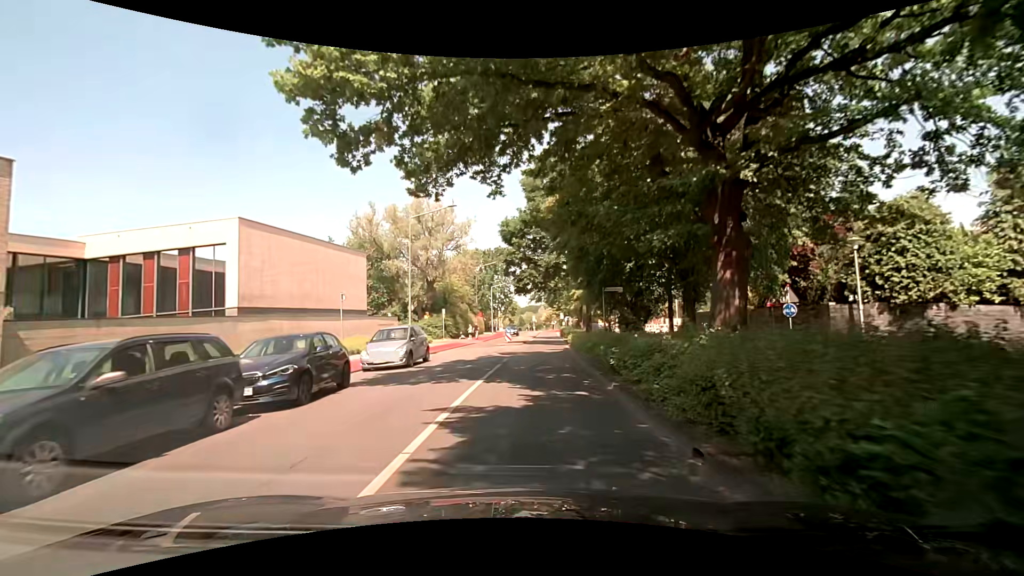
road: tertiary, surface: asphalt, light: Day
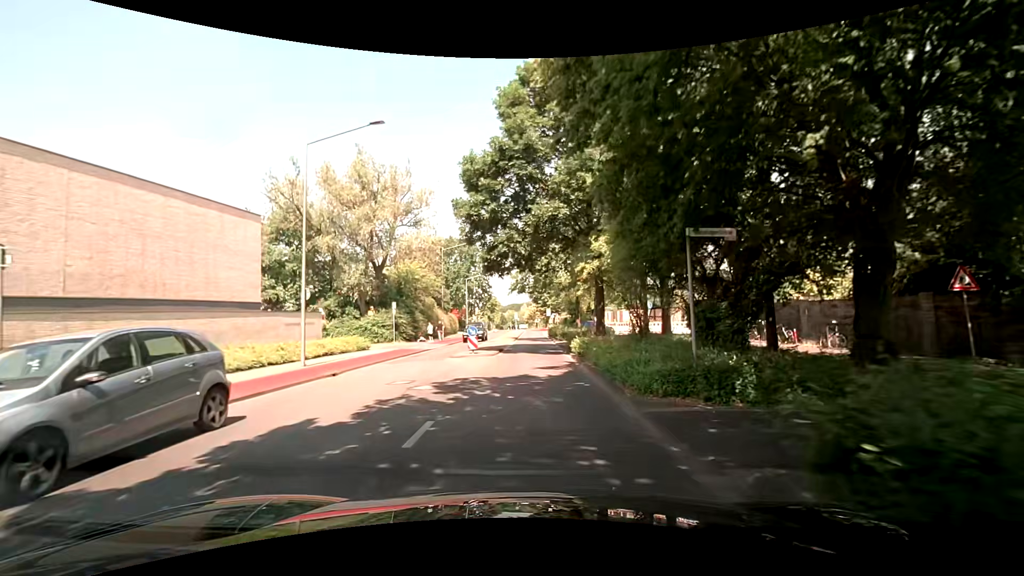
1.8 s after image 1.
(+0.2, +13.5) m; +1°
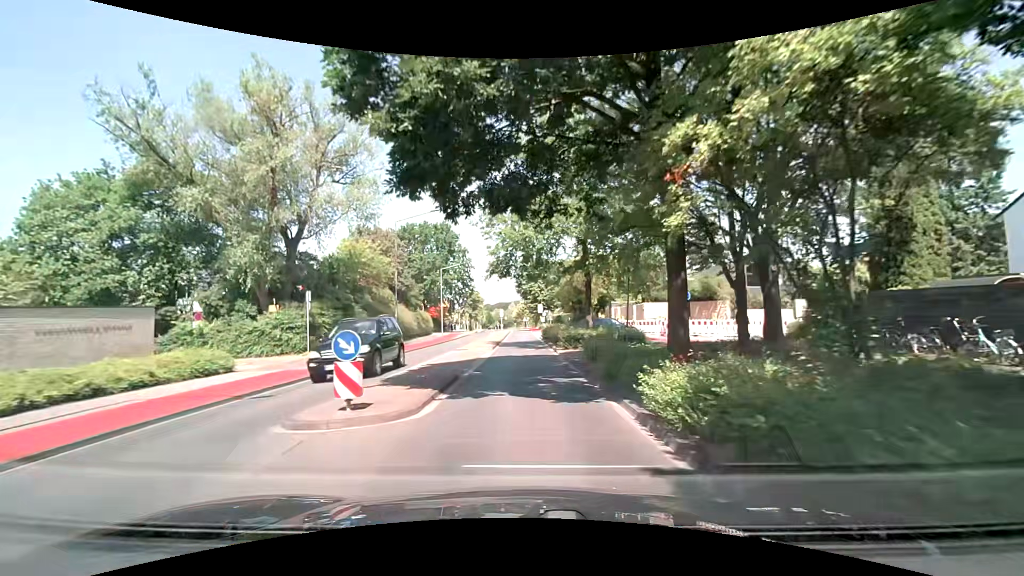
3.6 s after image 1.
(+0.3, +13.7) m; +2°
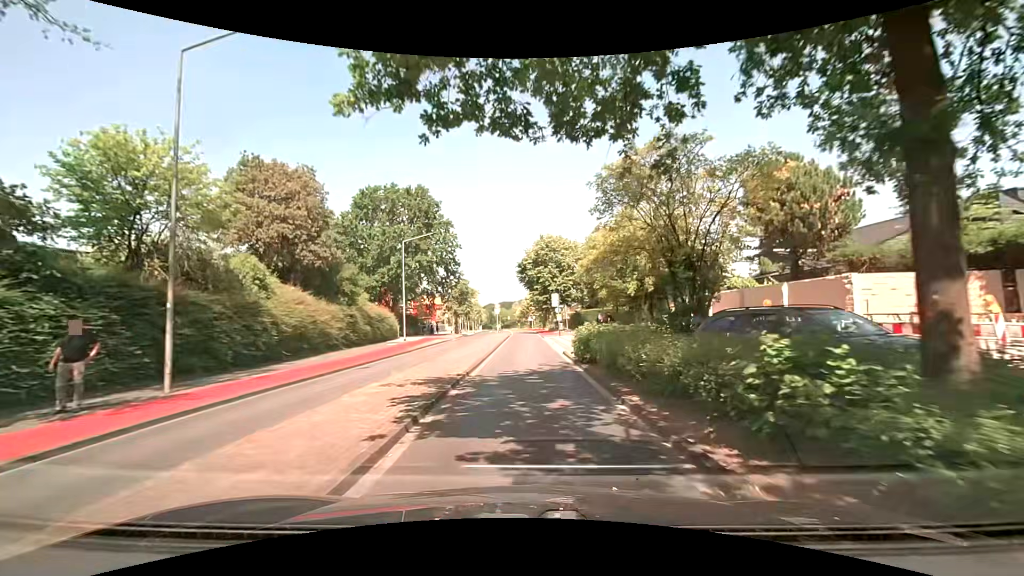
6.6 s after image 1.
(-0.1, +23.1) m; -1°
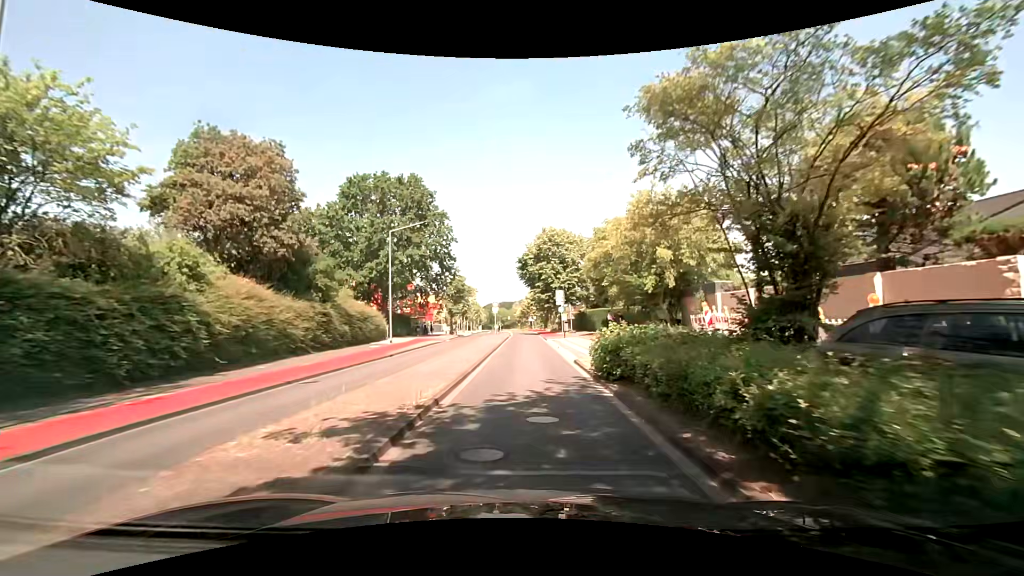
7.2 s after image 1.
(0.0, +4.6) m; 0°
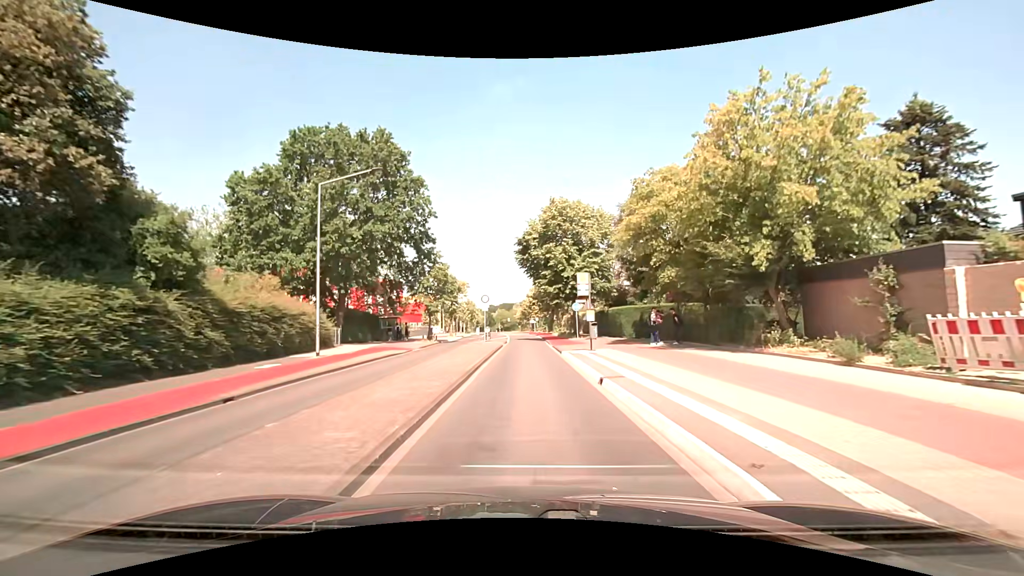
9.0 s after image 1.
(0.0, +13.9) m; 0°
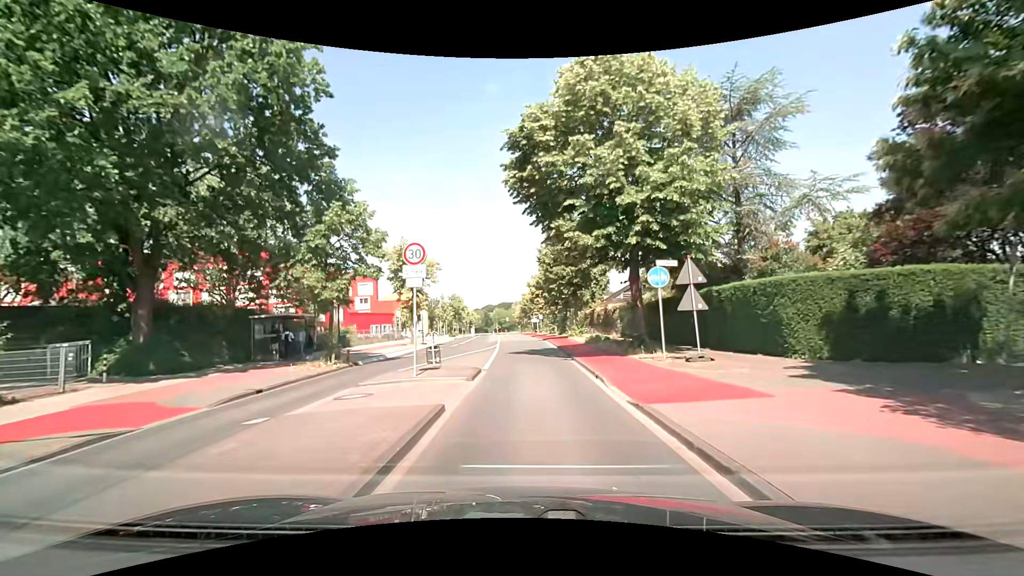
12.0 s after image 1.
(-0.1, +23.0) m; 0°
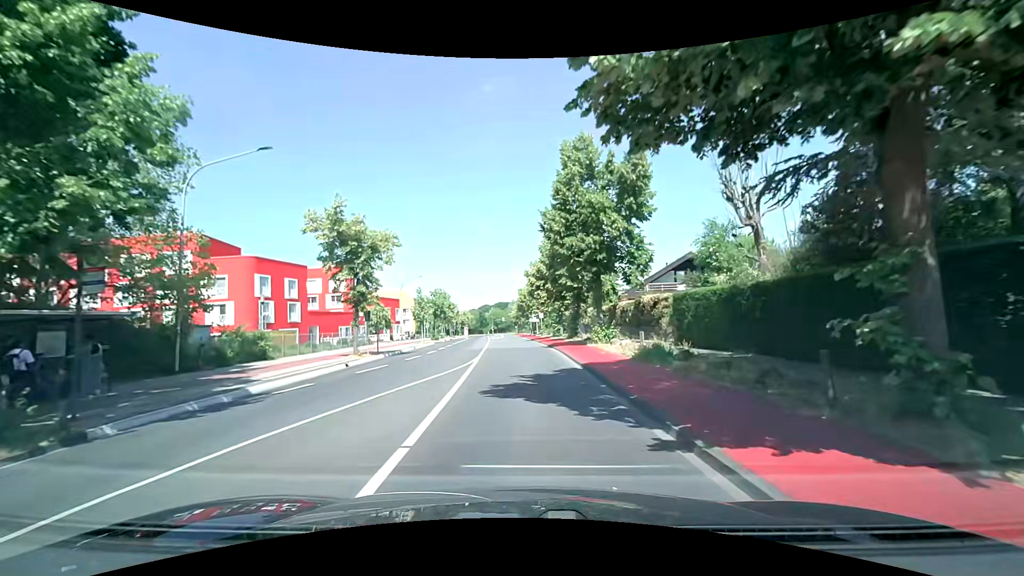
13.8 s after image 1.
(0.0, +13.8) m; +1°
(0, +10) (0, +20) (-1, +30) (-1, +40) (-2, +50) (-2, +60) (-2, +70) (-2, +80) (-3, +90) (-3, +100) m
